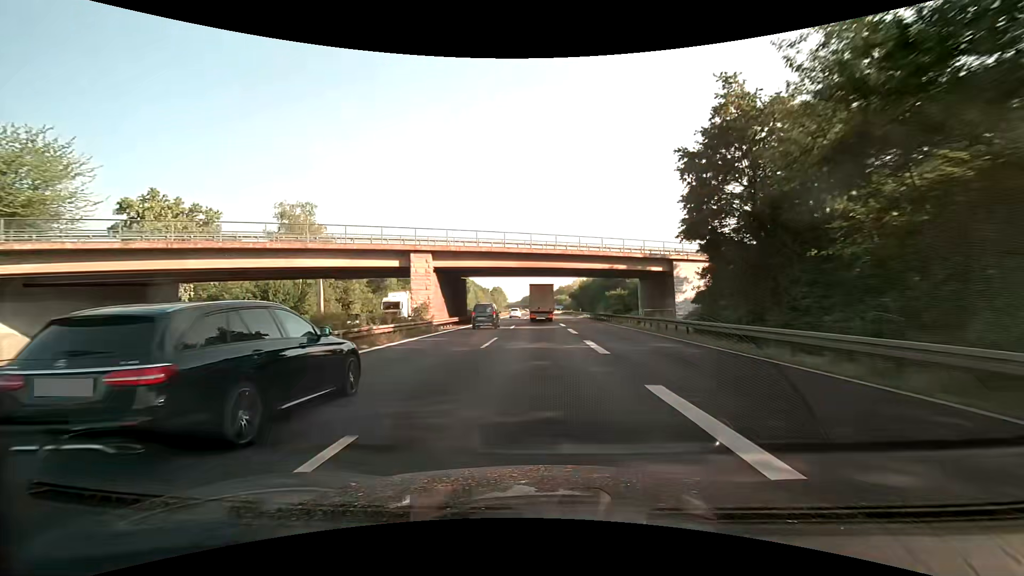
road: motorway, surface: asphalt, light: Day
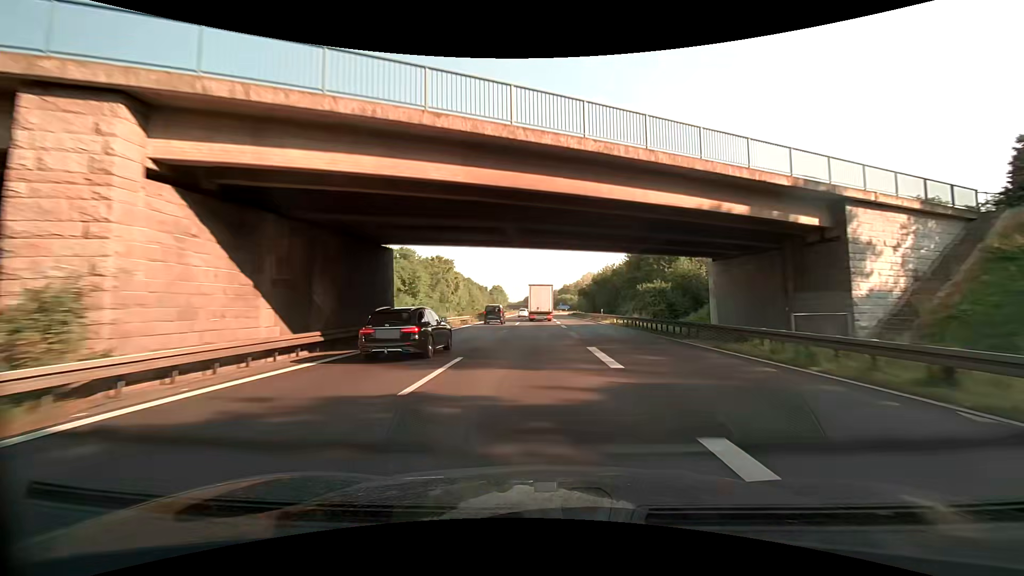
(-0.1, +27.4) m; 0°
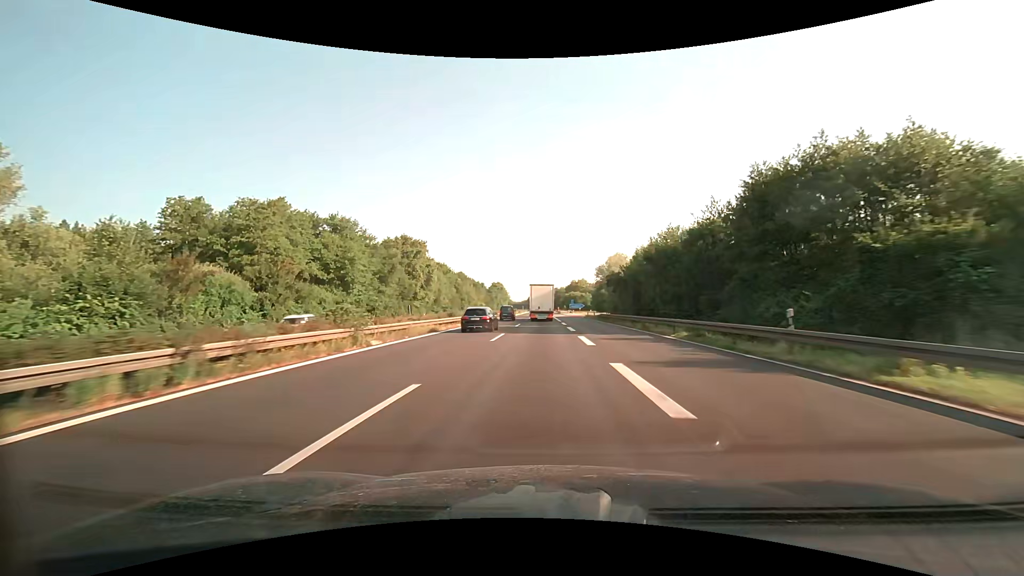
(+0.1, +41.3) m; 0°
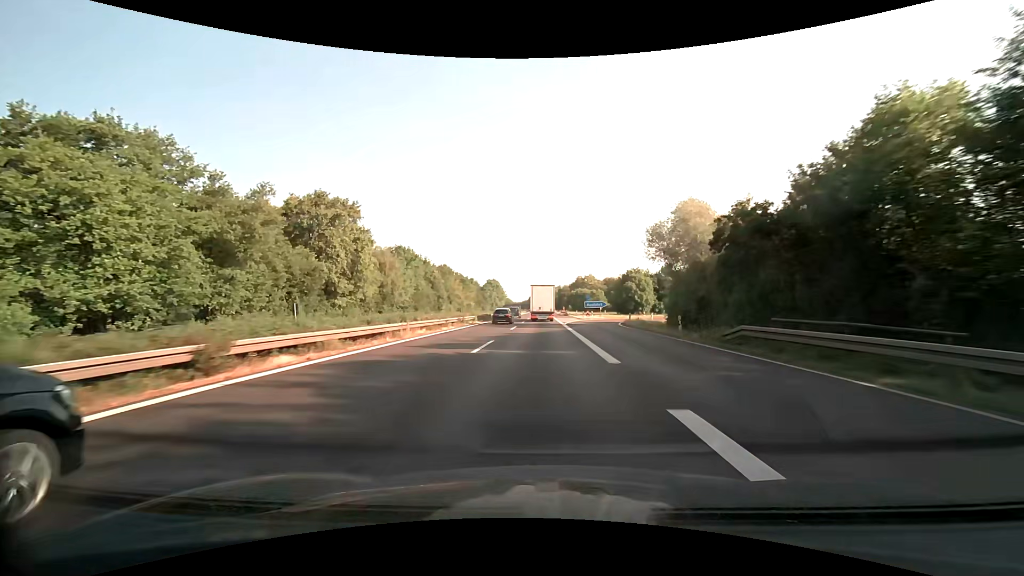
(-0.1, +41.5) m; 0°
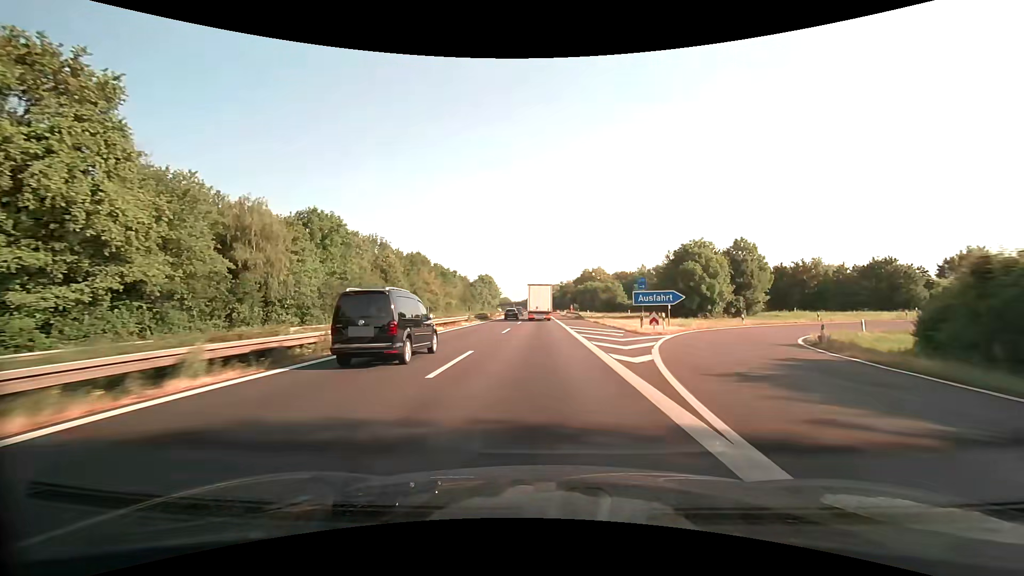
(0.0, +41.7) m; 0°
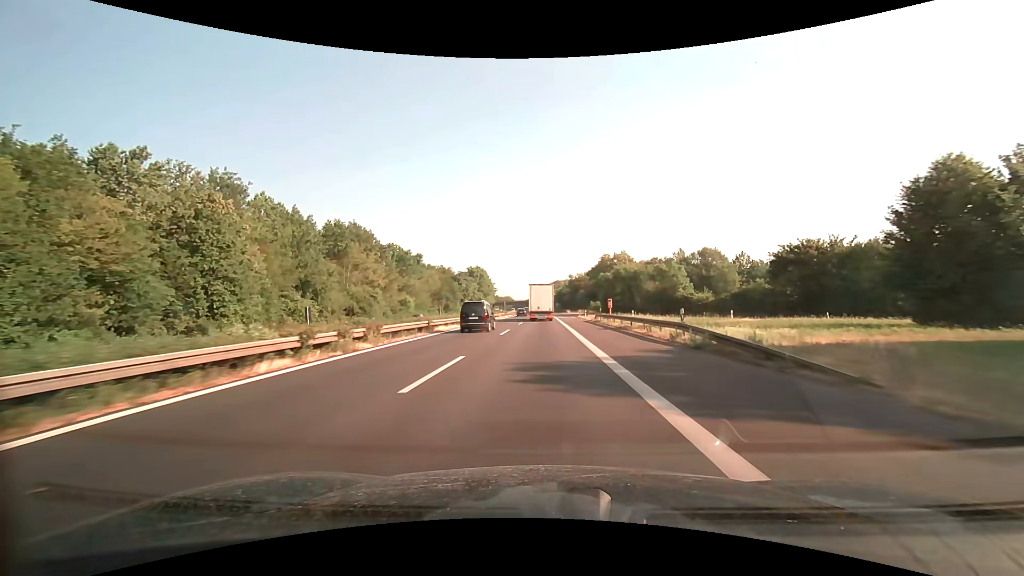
(-0.1, +55.8) m; 0°
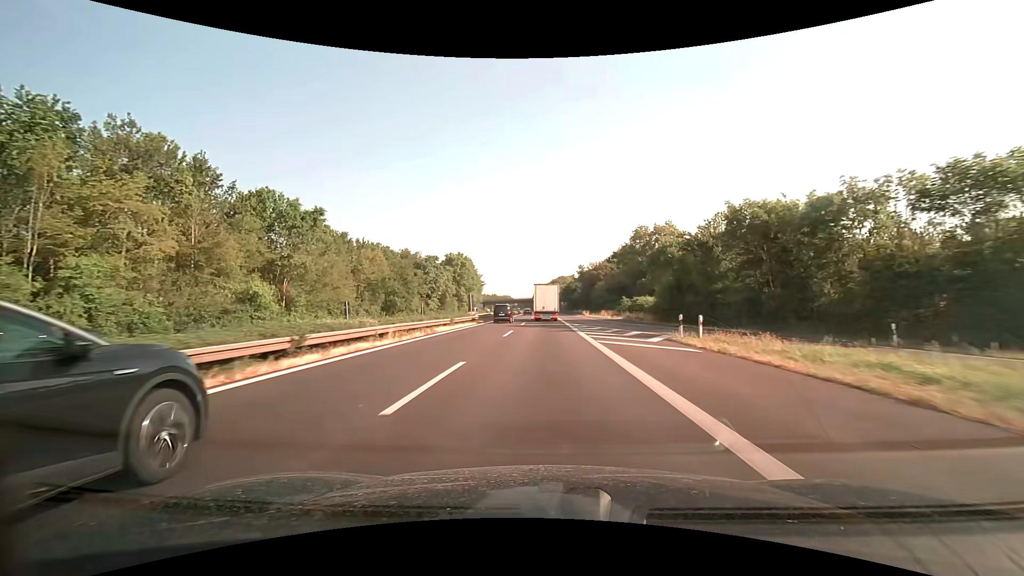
(-0.3, +55.9) m; 0°
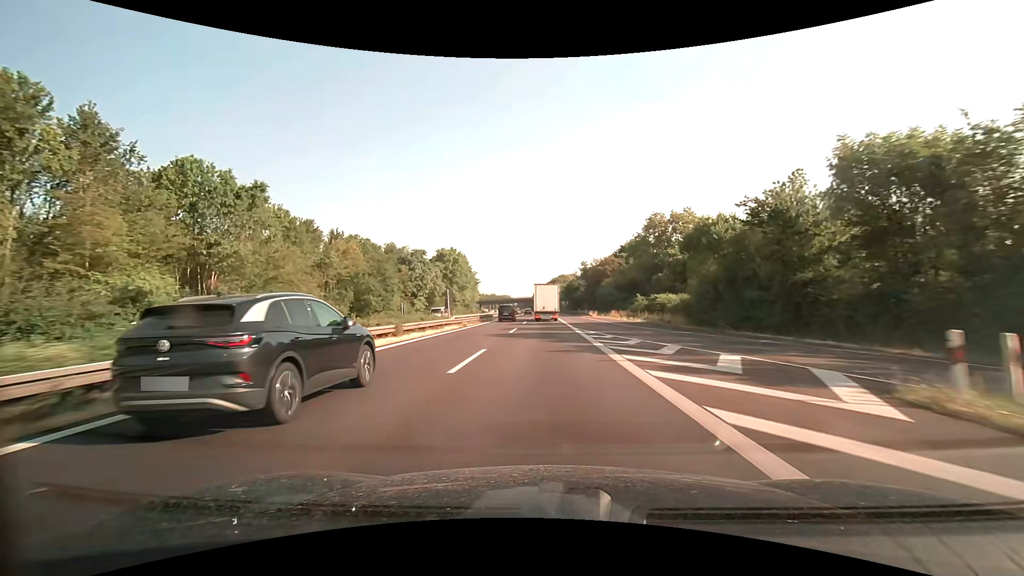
(0.0, +14.0) m; 0°
(0, +10) (0, +20) (0, +30) (0, +40) (0, +50) (0, +60) (0, +70) (0, +80) (0, +90) (0, +100) m
